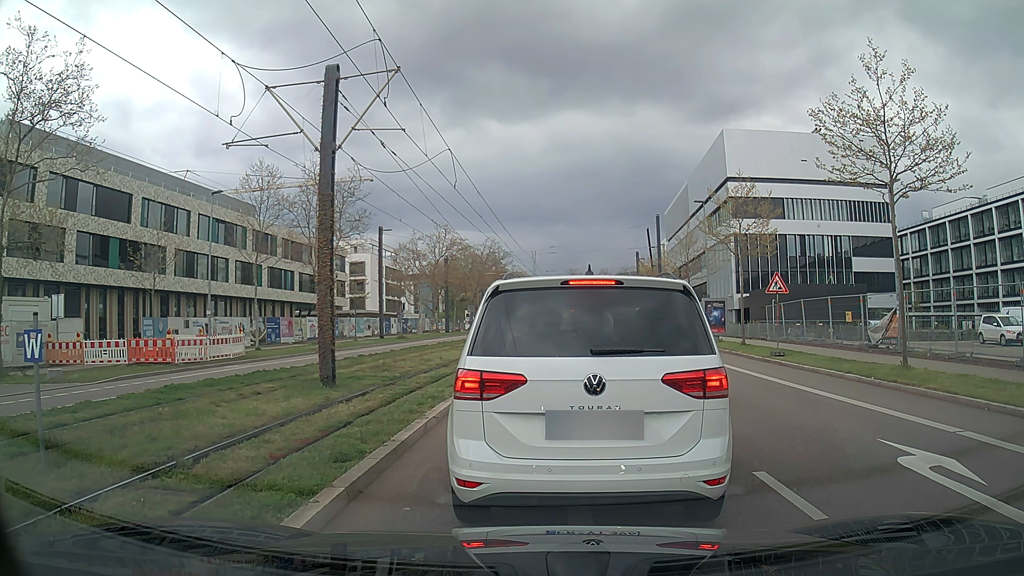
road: secondary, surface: asphalt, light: Day
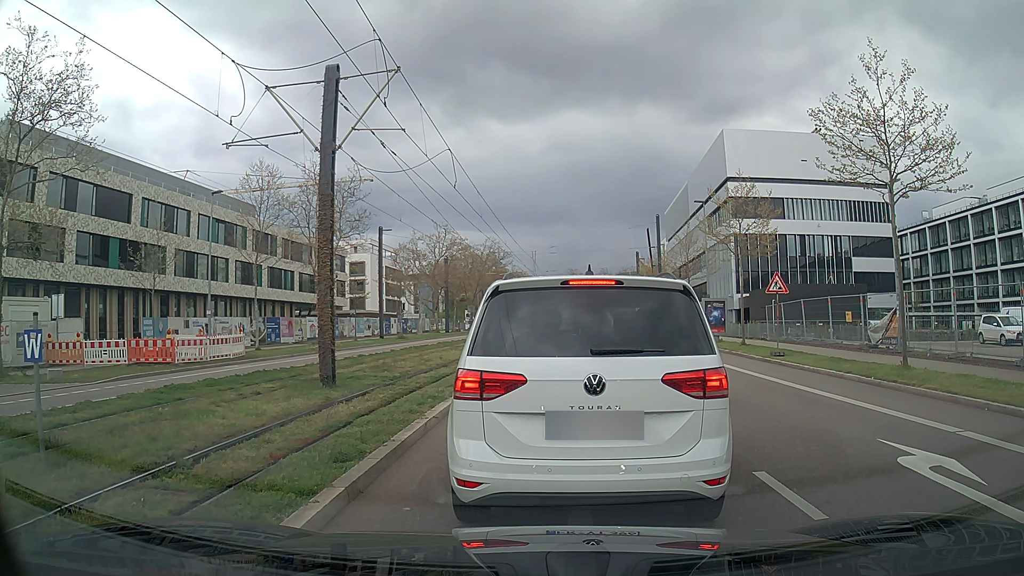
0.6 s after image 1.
(0.0, 0.0) m; 0°
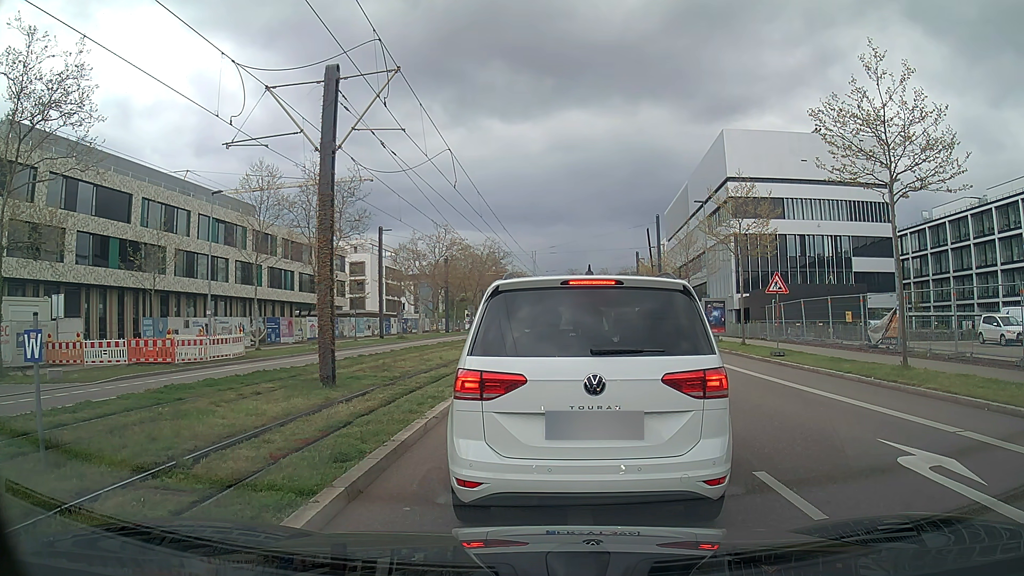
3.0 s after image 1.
(0.0, 0.0) m; 0°
(0, +10) (+1, +20) (+2, +30) (+4, +40) (+5, +50) (+6, +60) (+7, +70) (+8, +80) (+9, +89) (+11, +99) m
